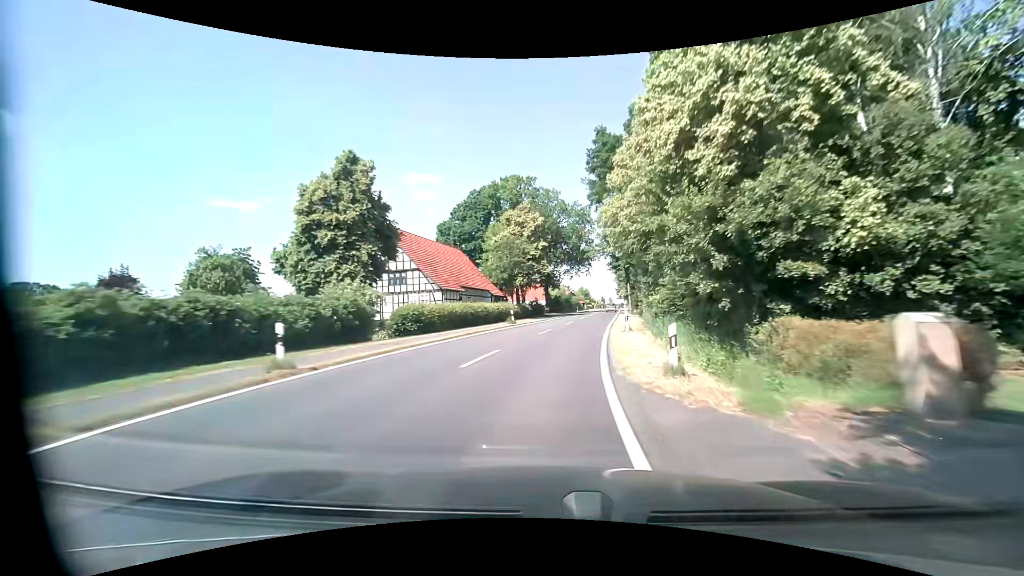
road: tertiary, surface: asphalt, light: Day
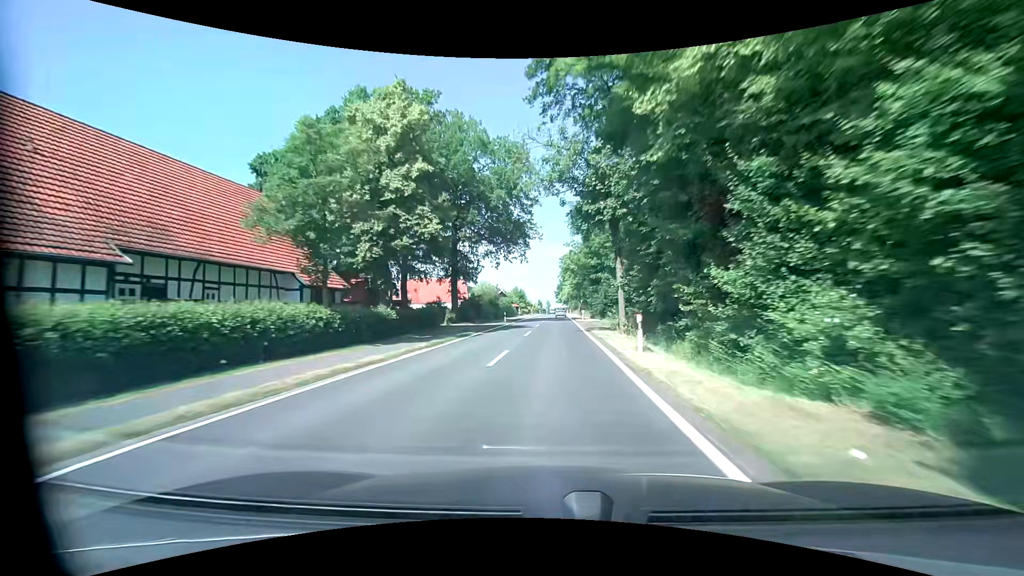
(+3.0, +34.7) m; +8°
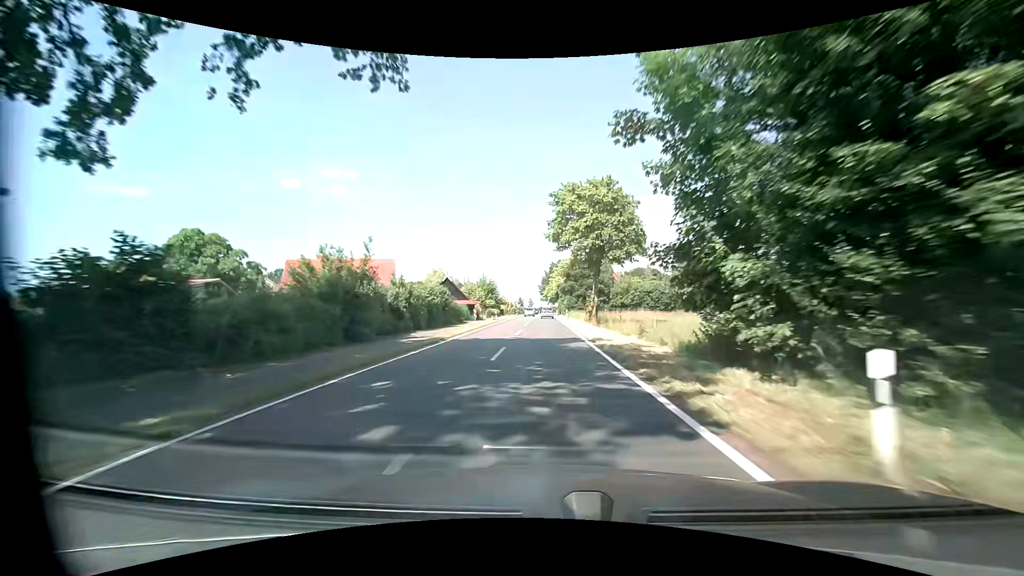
(+0.7, +46.4) m; +2°
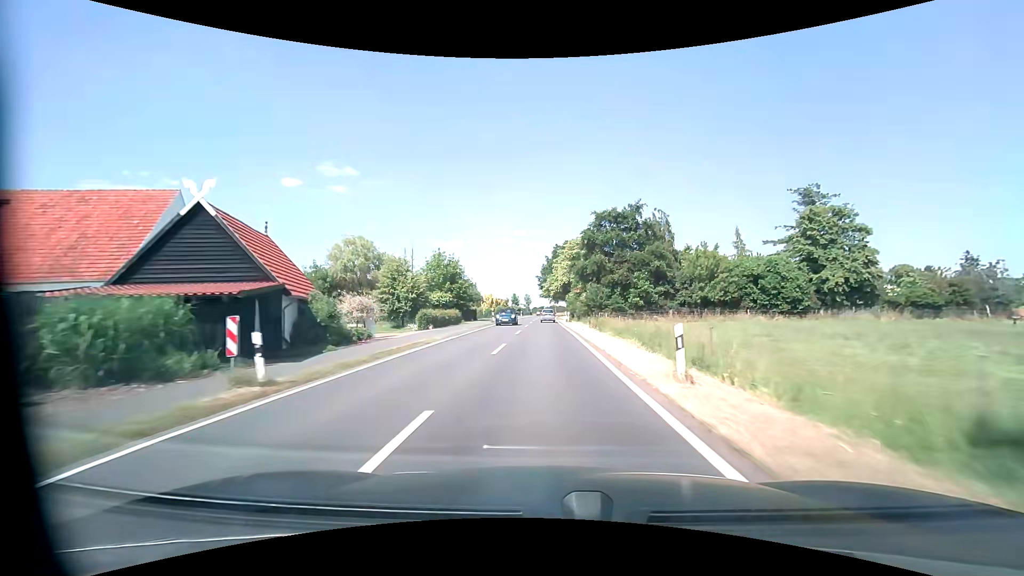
(-0.2, +45.8) m; 0°
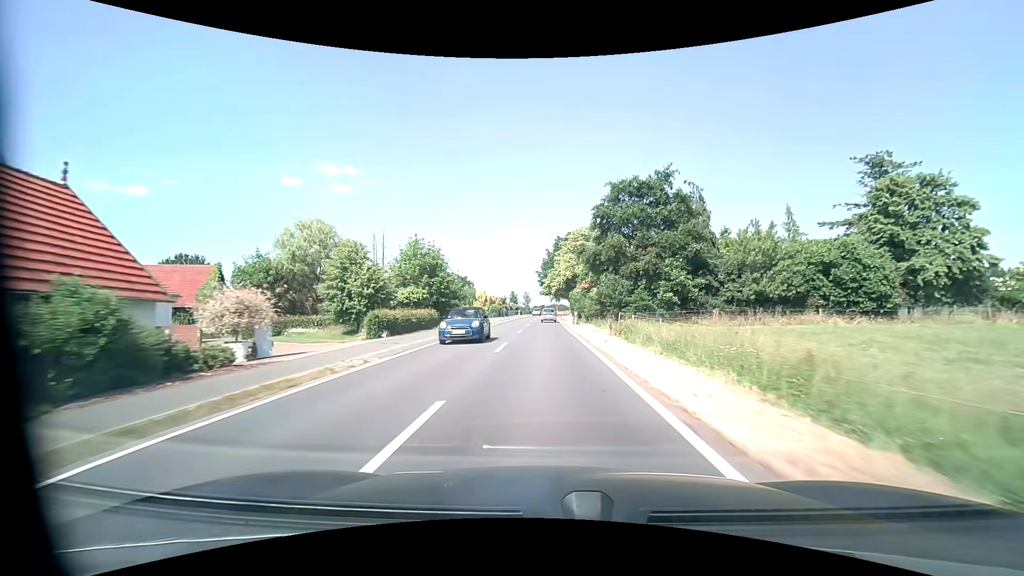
(0.0, +11.2) m; 0°
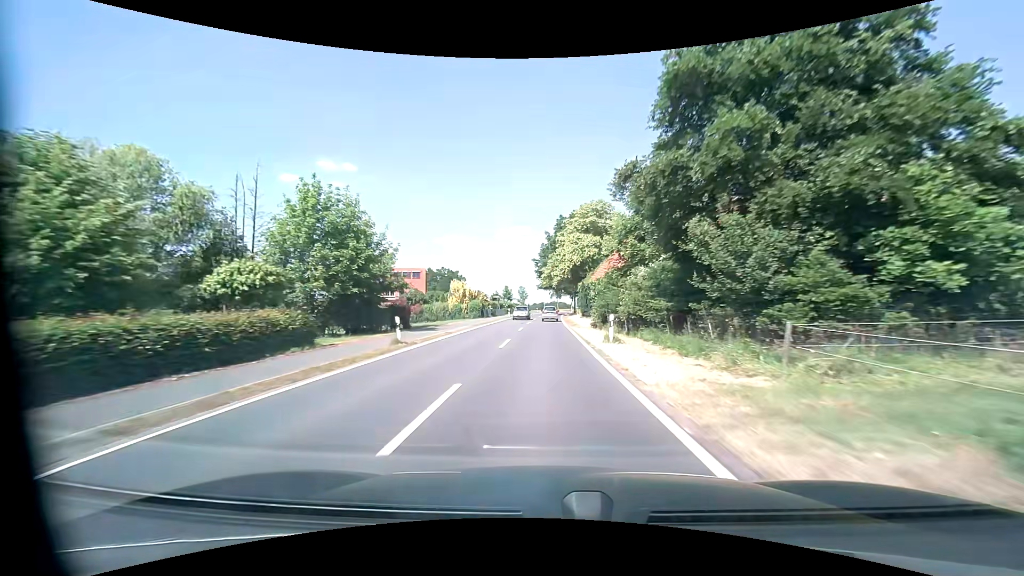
(0.0, +22.2) m; 0°
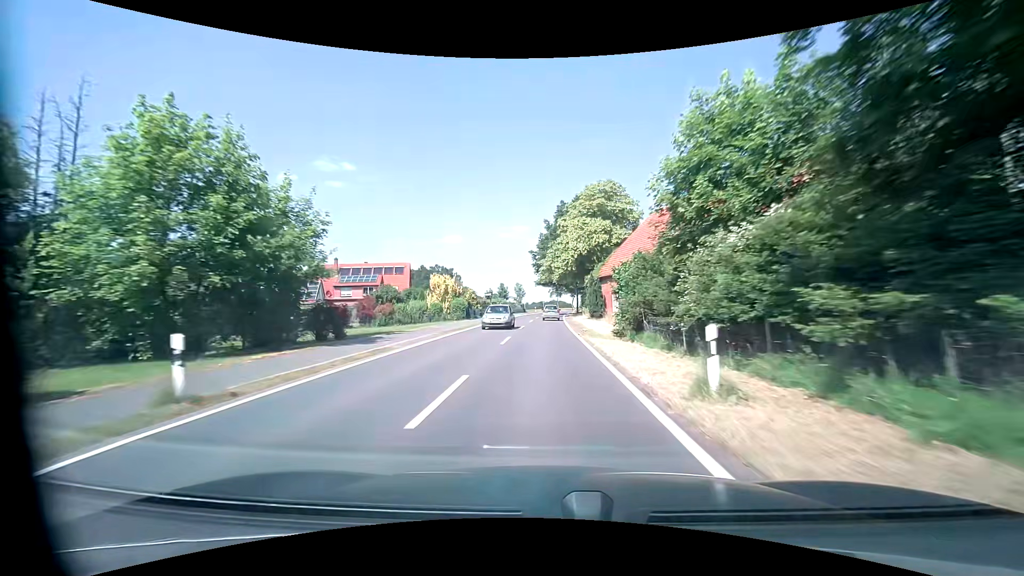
(0.0, +10.9) m; 0°
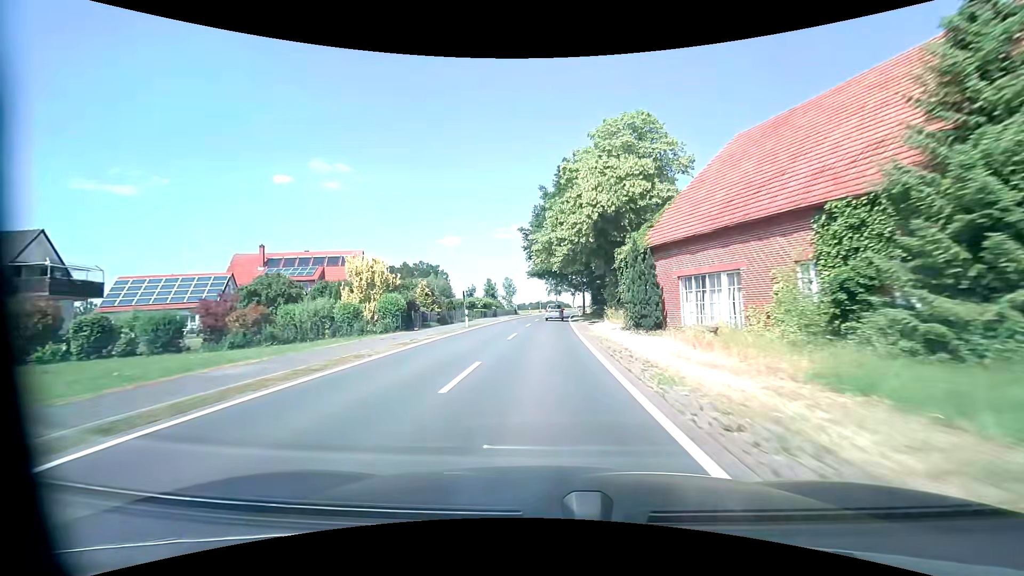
(+0.1, +21.6) m; +1°
(0, +10) (0, +20) (0, +30) (0, +40) (+1, +50) (+1, +60) (+2, +70) (+3, +80) (+4, +90) (+5, +100) m
